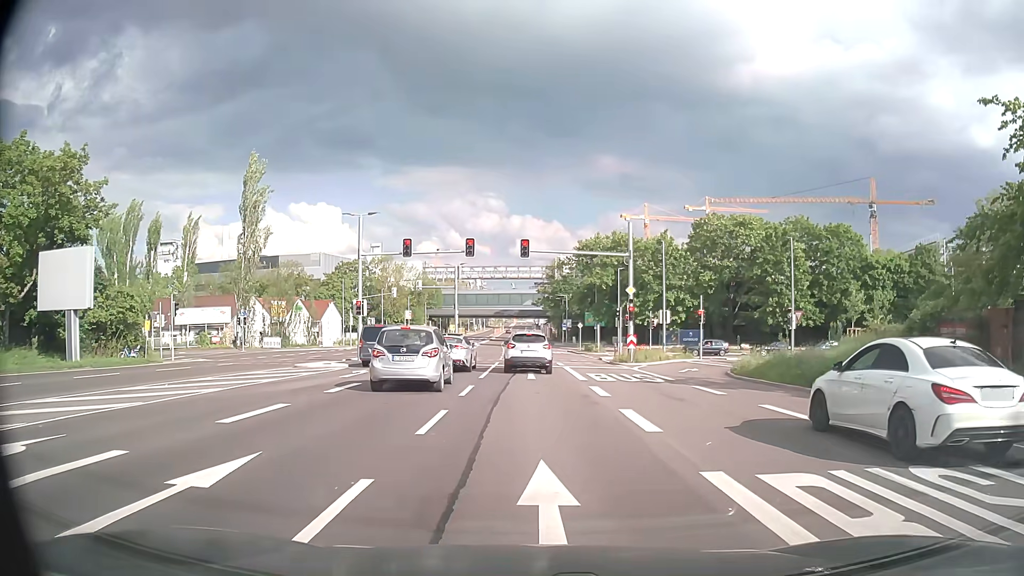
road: secondary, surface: asphalt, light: Day
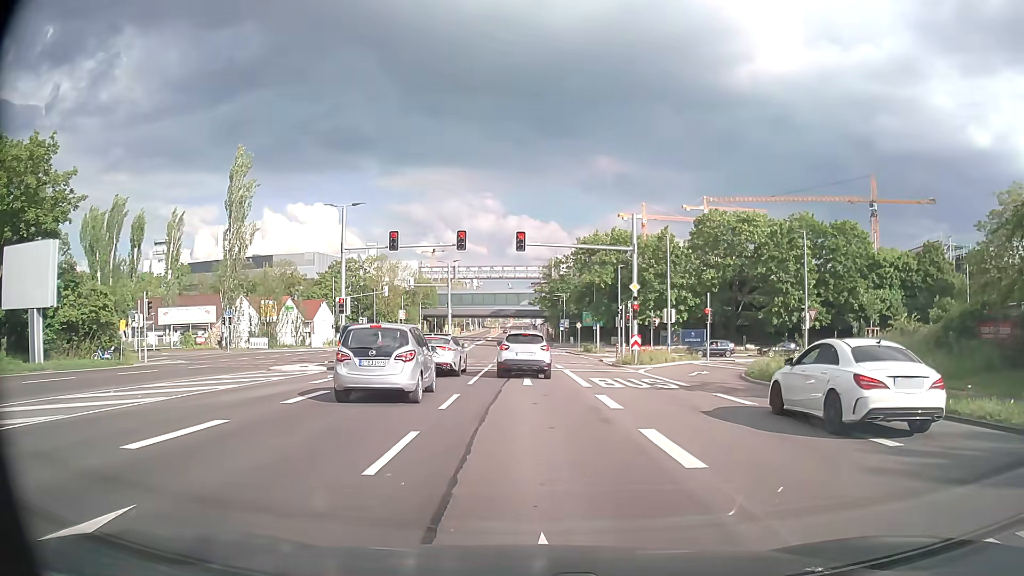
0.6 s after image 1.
(0.0, +2.7) m; 0°
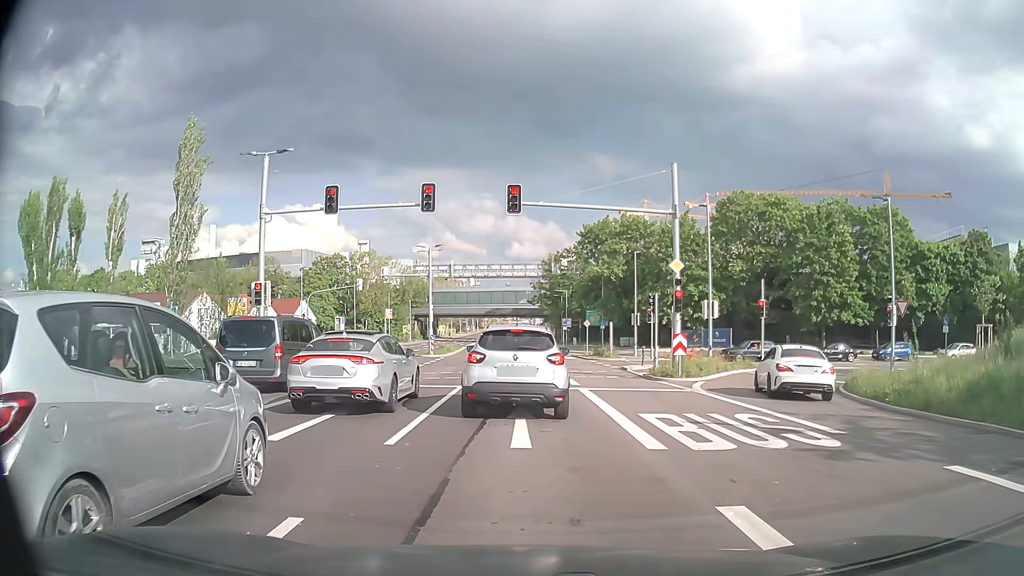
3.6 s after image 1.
(+0.1, +10.4) m; +1°
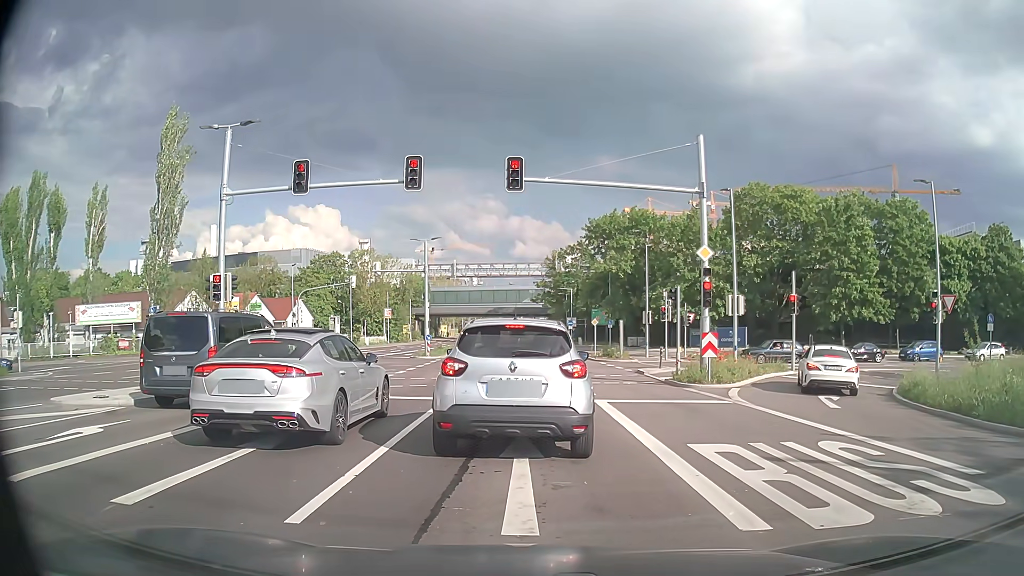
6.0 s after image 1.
(0.0, +3.4) m; -1°
(0, +10) (0, +20) (0, +30) (-1, +40) (-1, +50) (-2, +60) (-2, +70) (-3, +80) (-3, +90) (-3, +100) m
